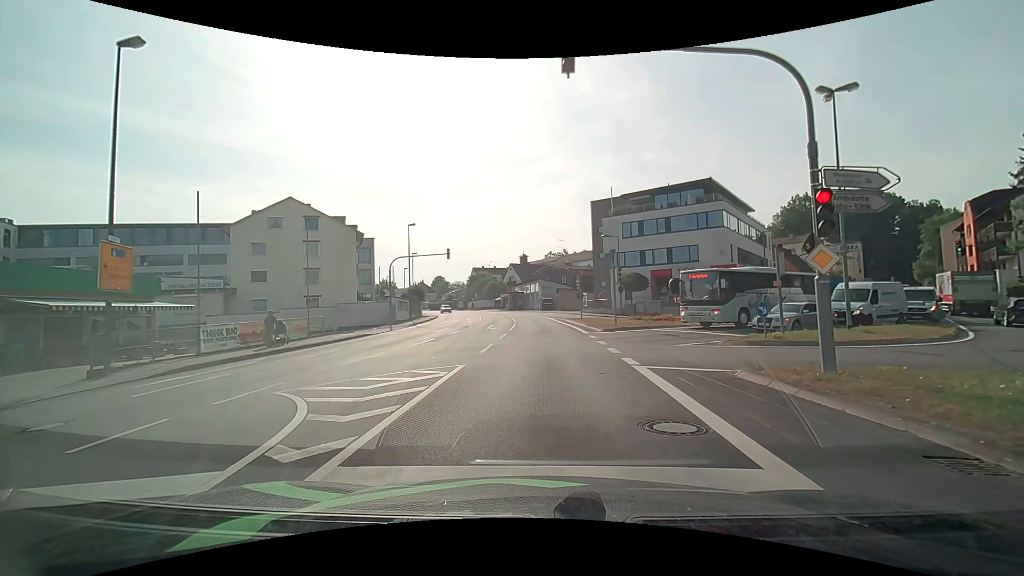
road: tertiary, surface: asphalt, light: Day
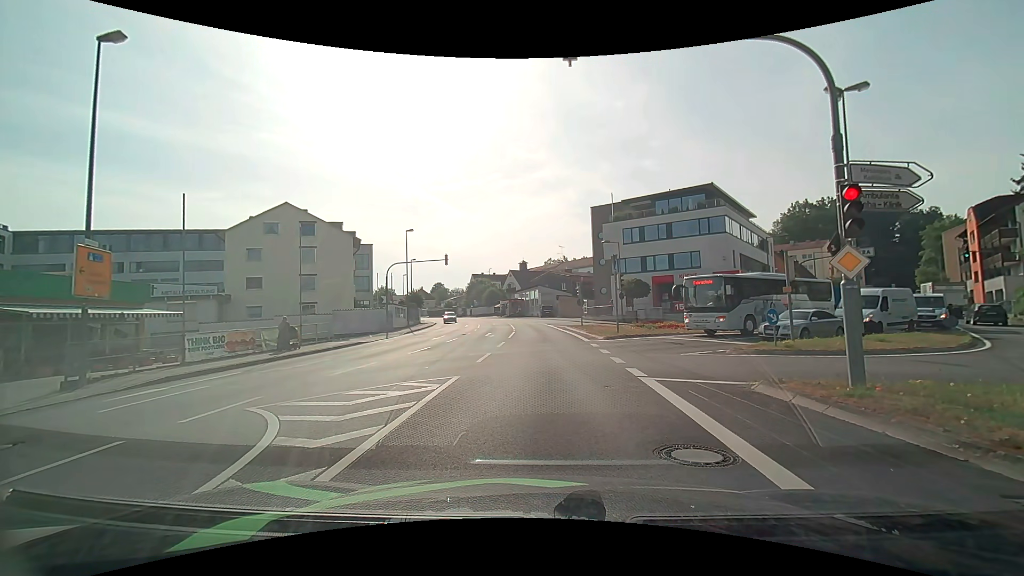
(0.0, +0.7) m; 0°
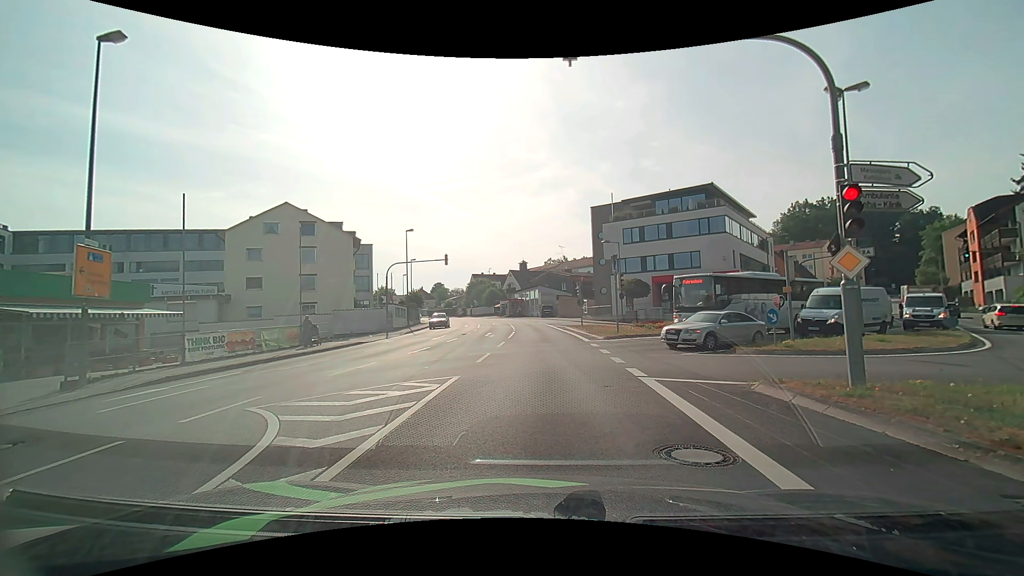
(0.0, 0.0) m; 0°
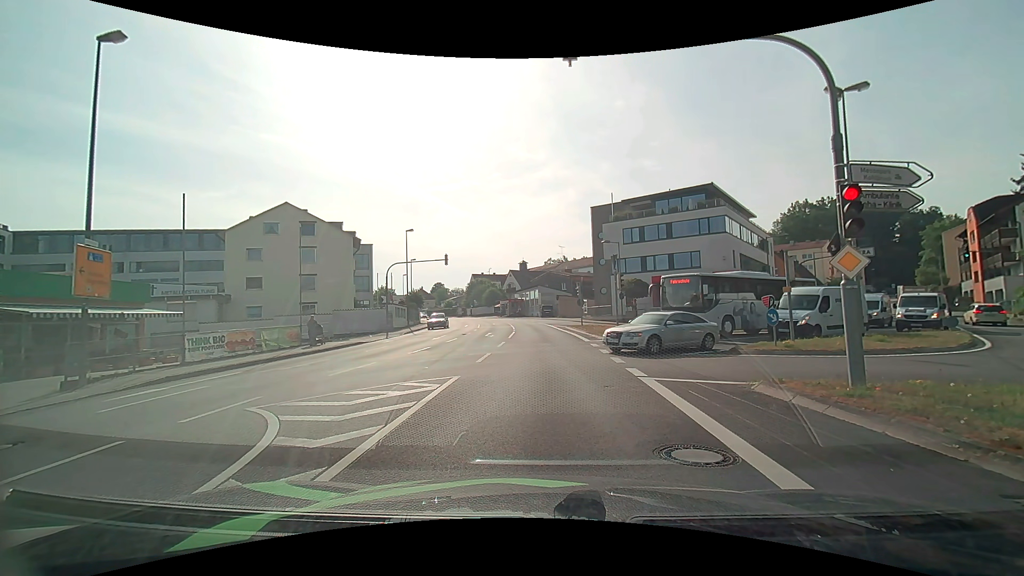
(0.0, 0.0) m; 0°
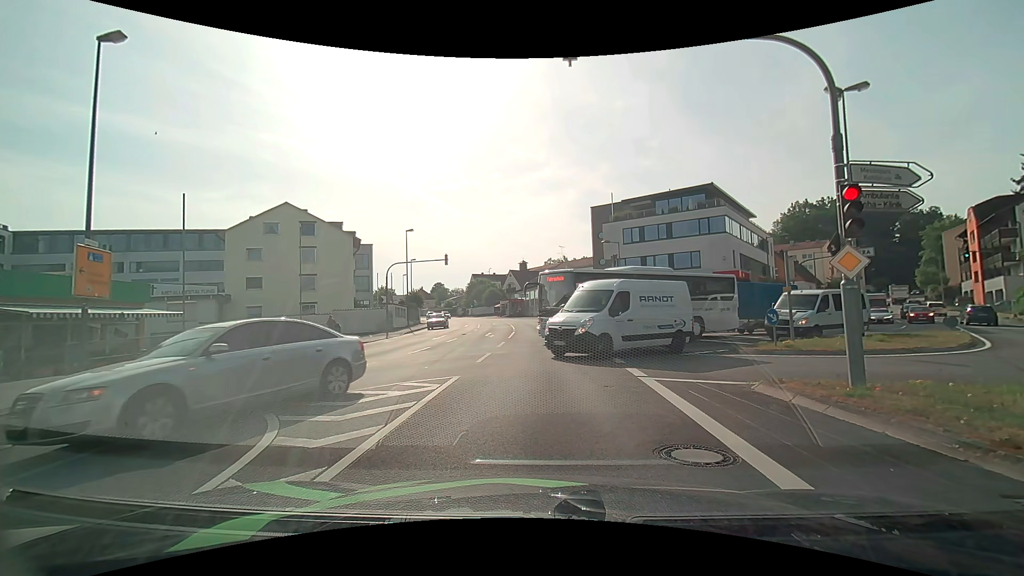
(0.0, 0.0) m; 0°
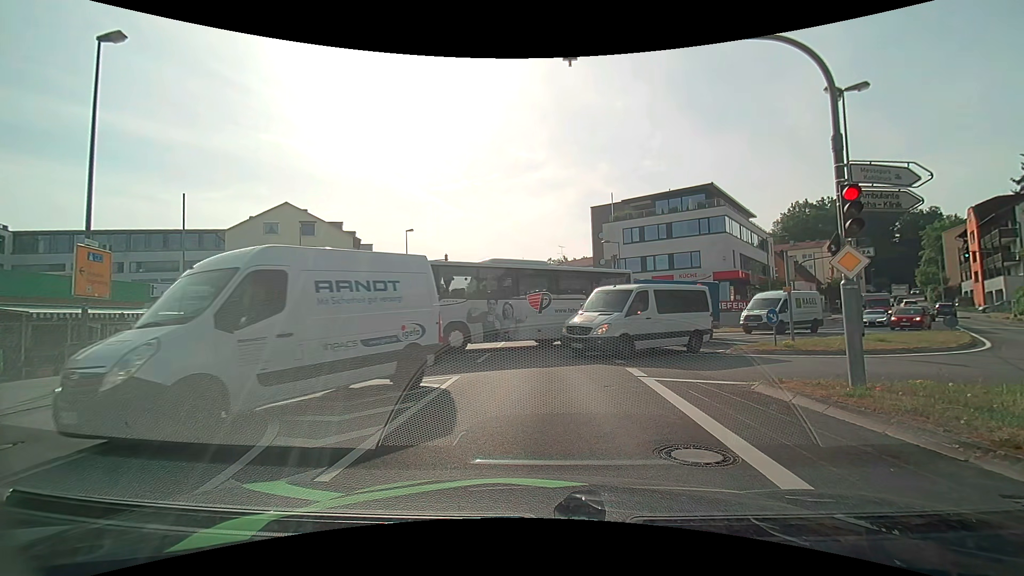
(0.0, 0.0) m; 0°
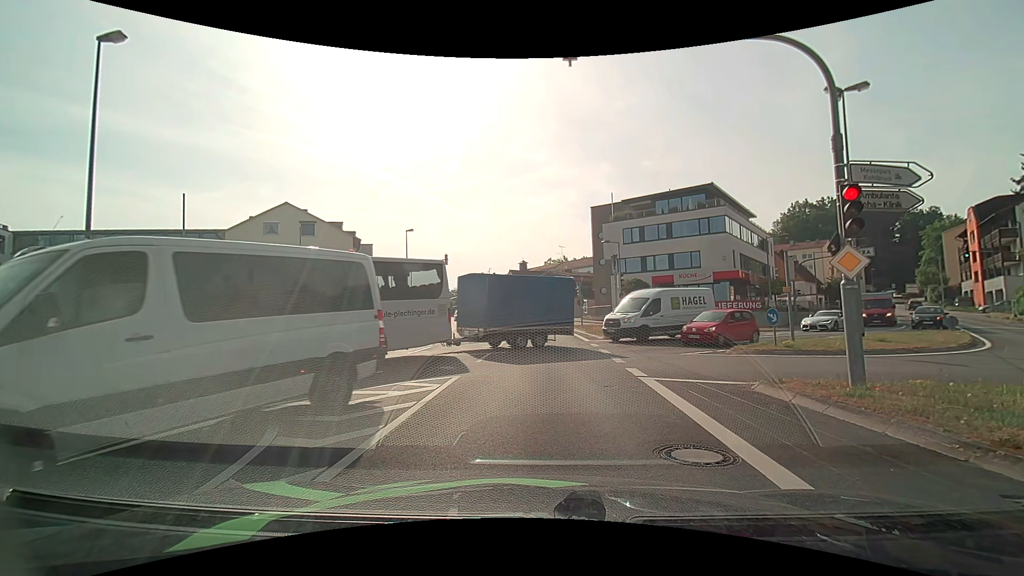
(0.0, 0.0) m; 0°
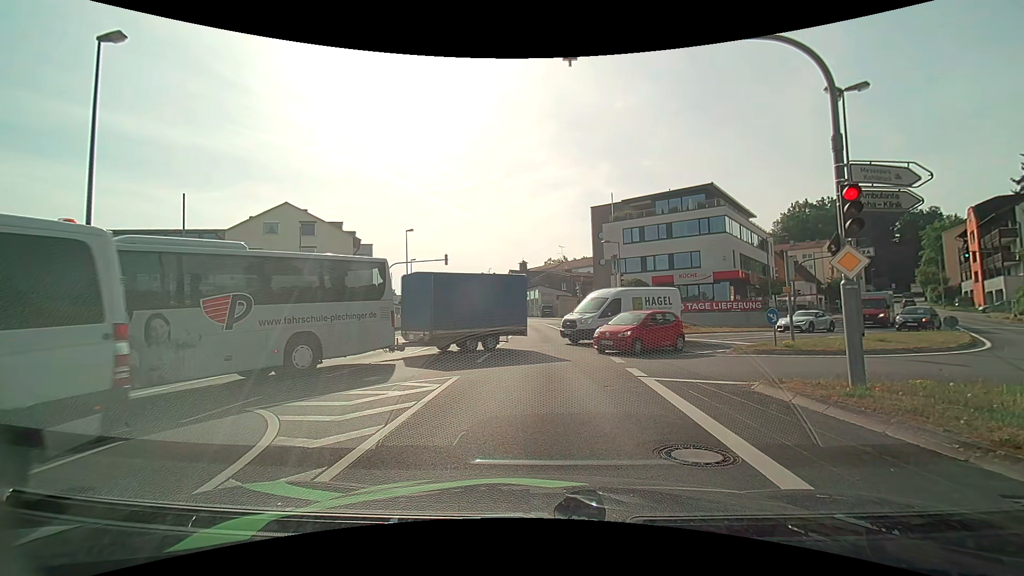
(0.0, 0.0) m; 0°
(0, +10) (0, +20) (0, +30) (0, +40) (-1, +50) (-2, +60) (-4, +70) (-6, +79) (-9, +89) (-12, +99) m
